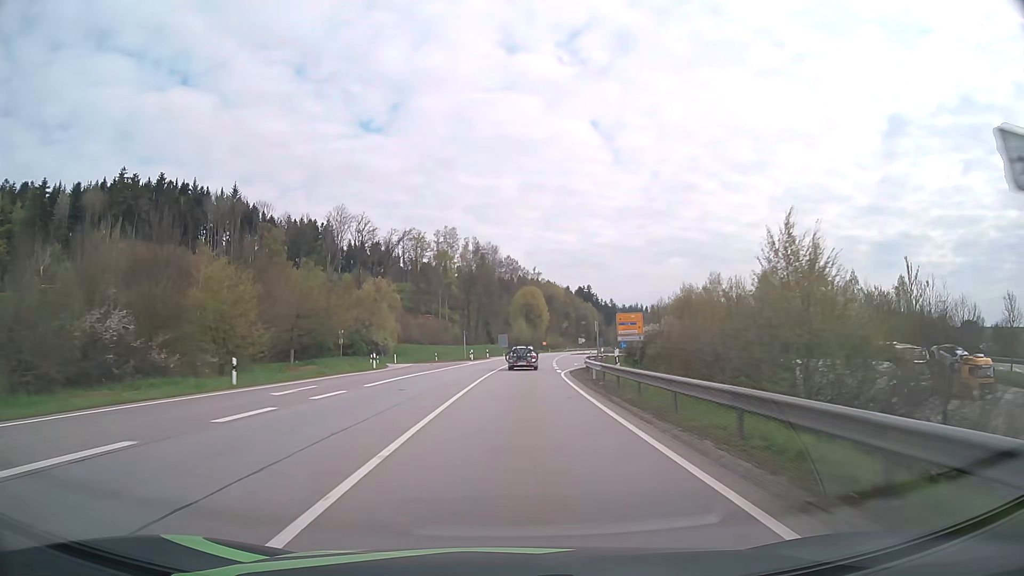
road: primary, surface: asphalt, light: Day
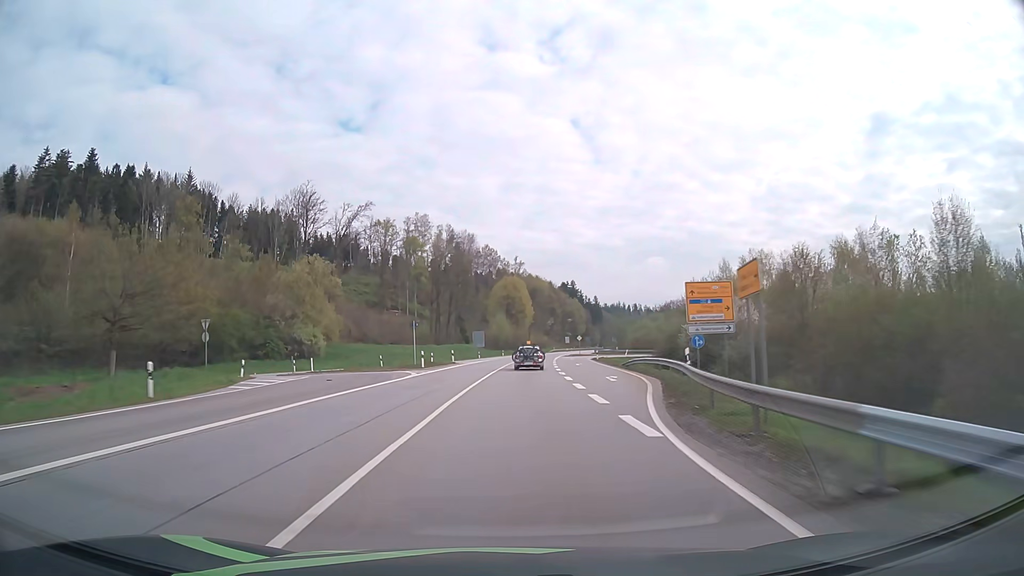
(+0.4, +27.8) m; +2°
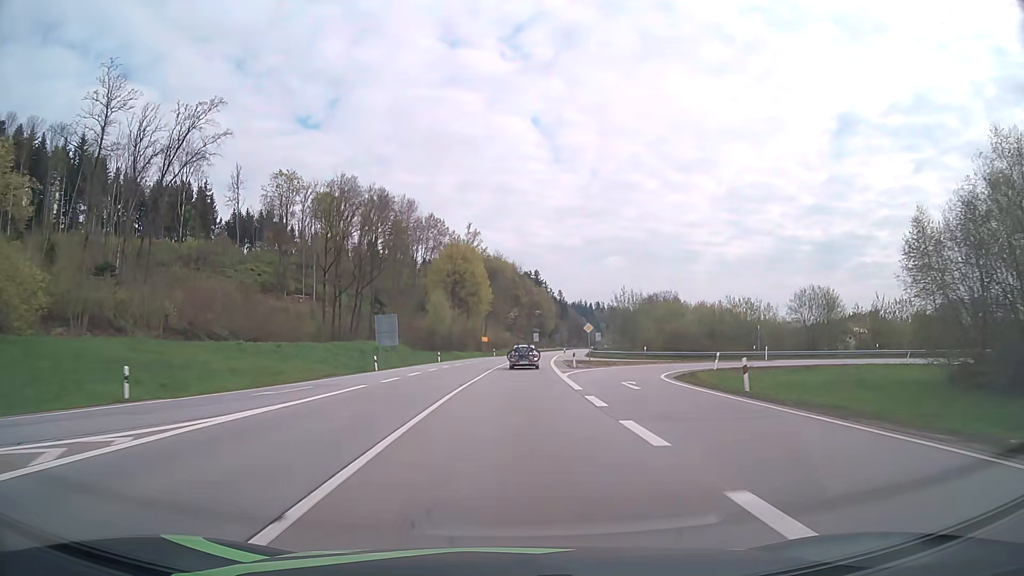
(+1.8, +55.4) m; +4°
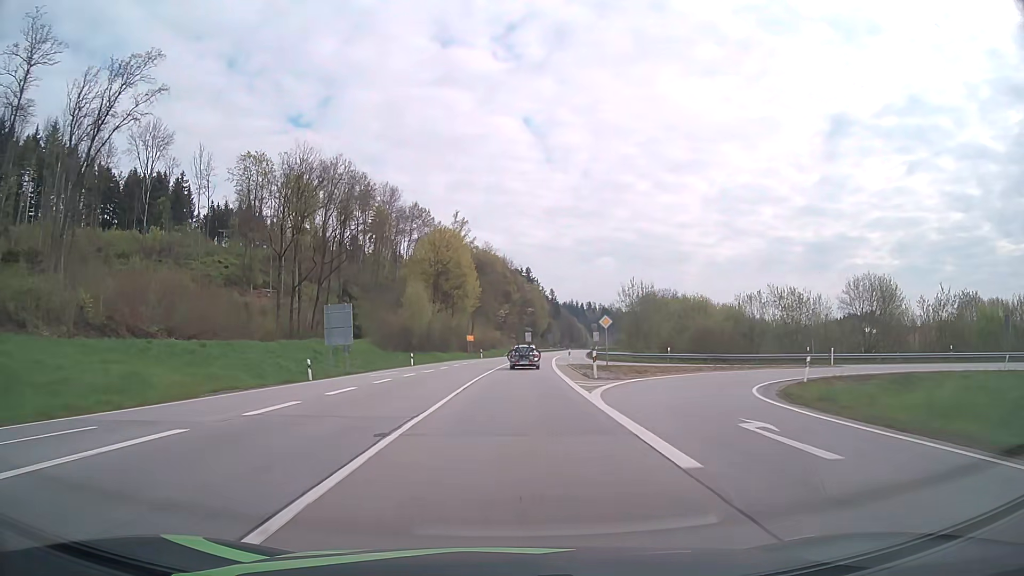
(+0.1, +13.8) m; +1°
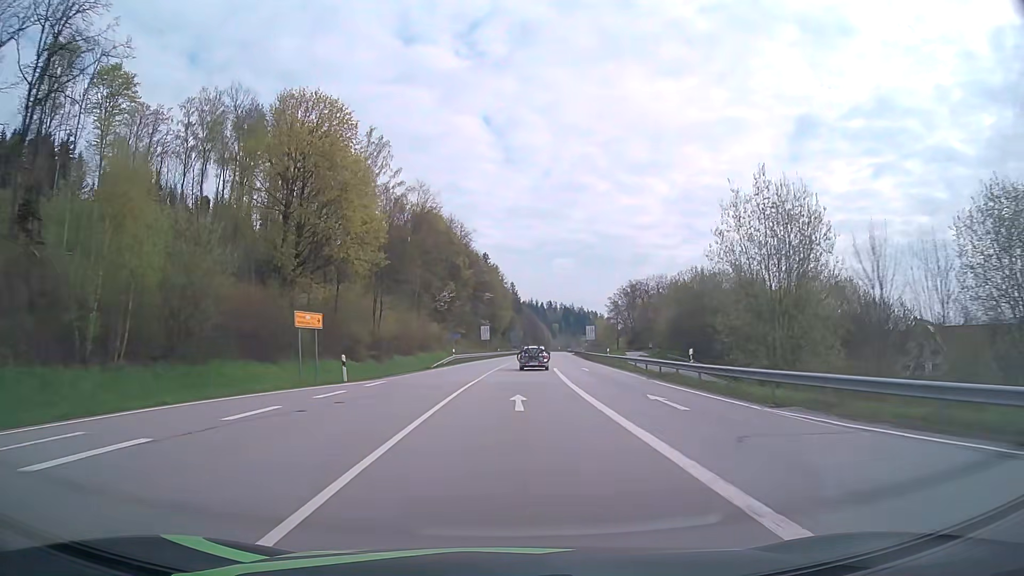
(+1.7, +55.1) m; +4°
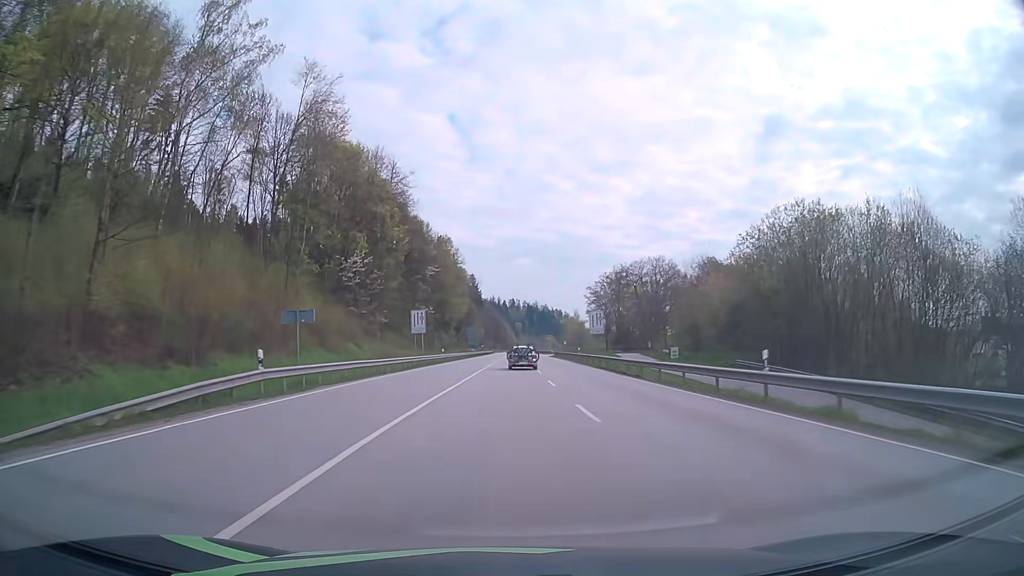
(+1.2, +41.2) m; +3°
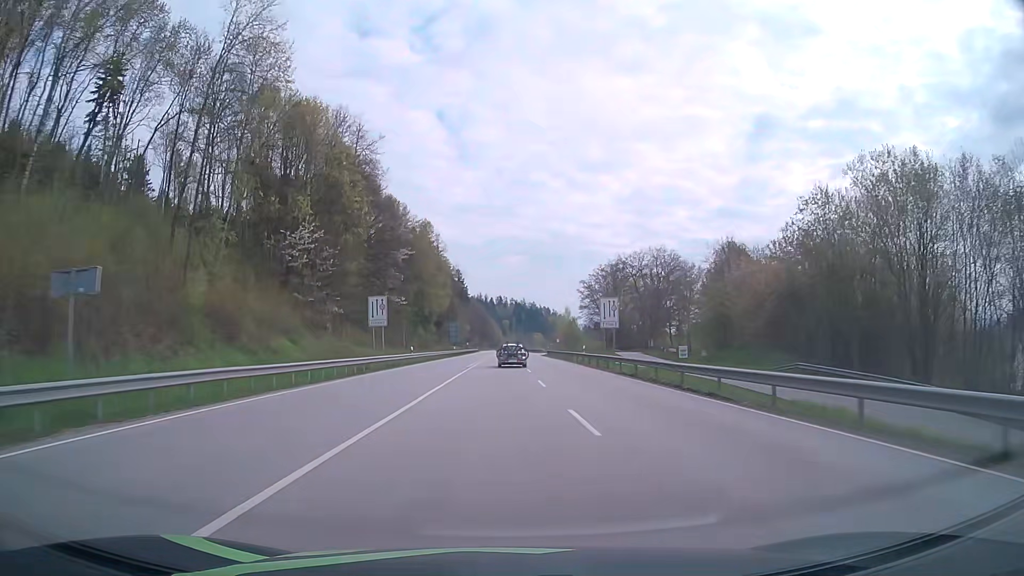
(+0.1, +13.8) m; +1°
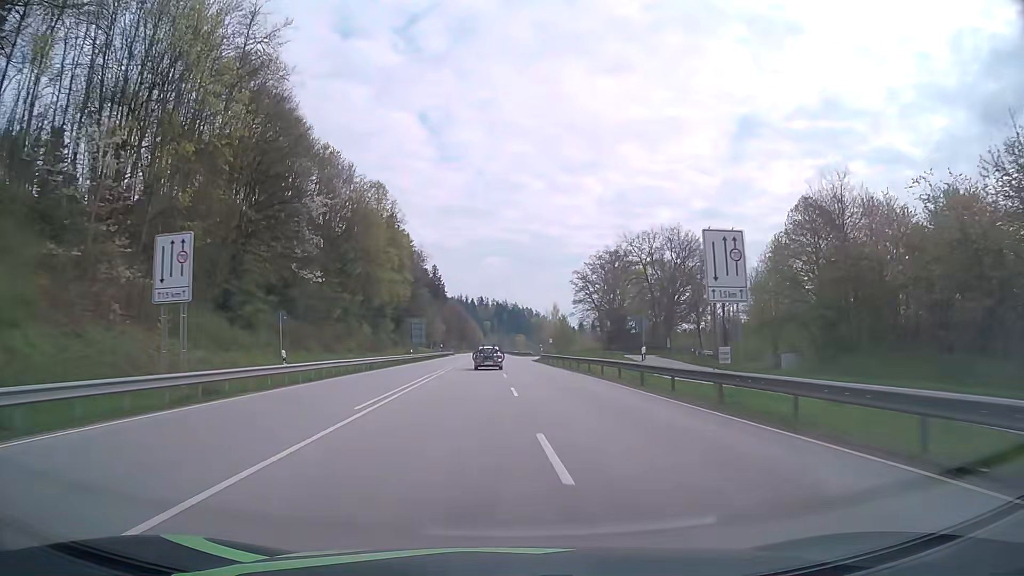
(+0.4, +27.5) m; +2°
